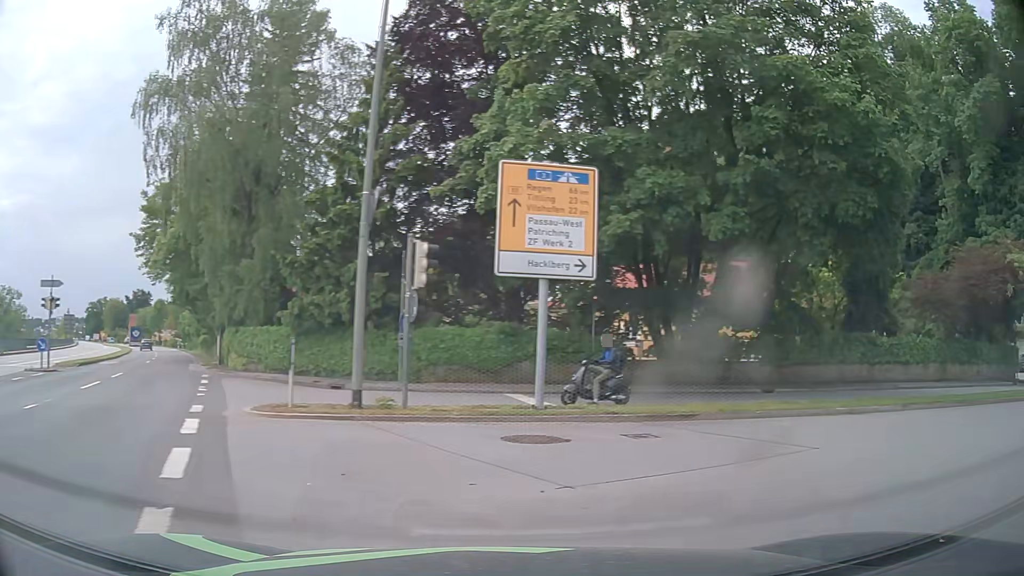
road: primary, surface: asphalt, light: Day
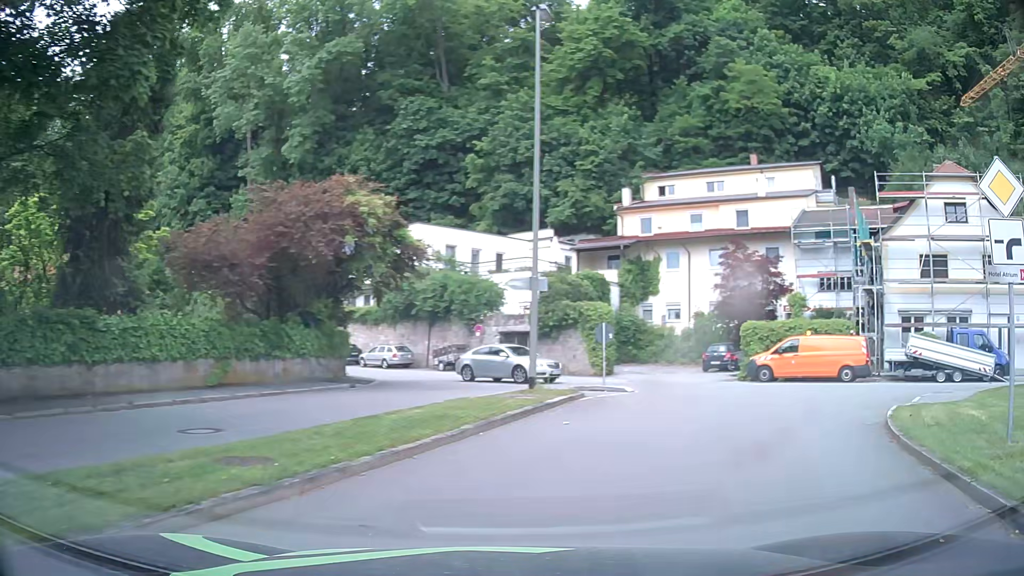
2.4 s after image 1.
(+6.4, +10.4) m; +63°
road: residential
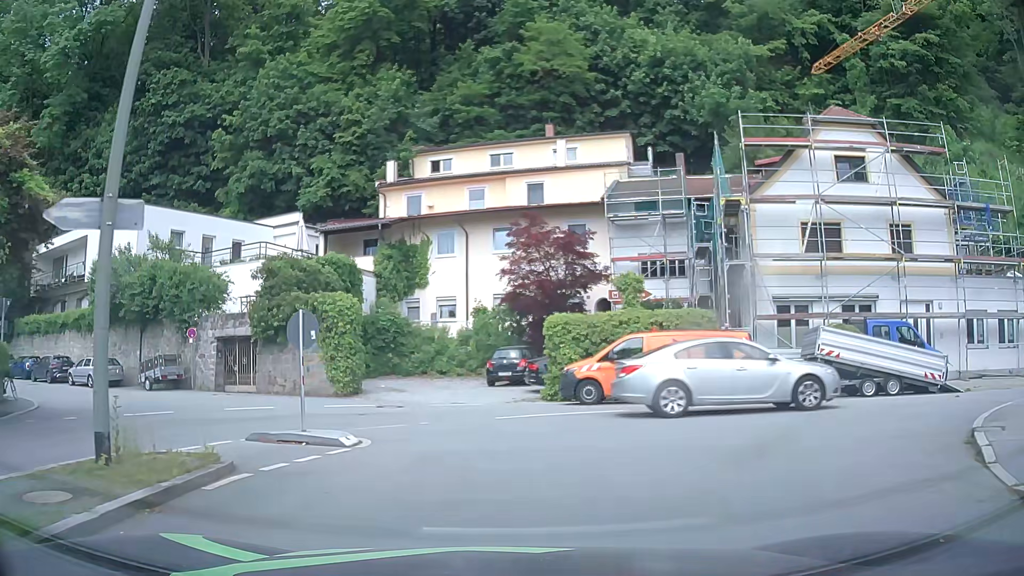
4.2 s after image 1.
(+1.9, +9.4) m; +18°
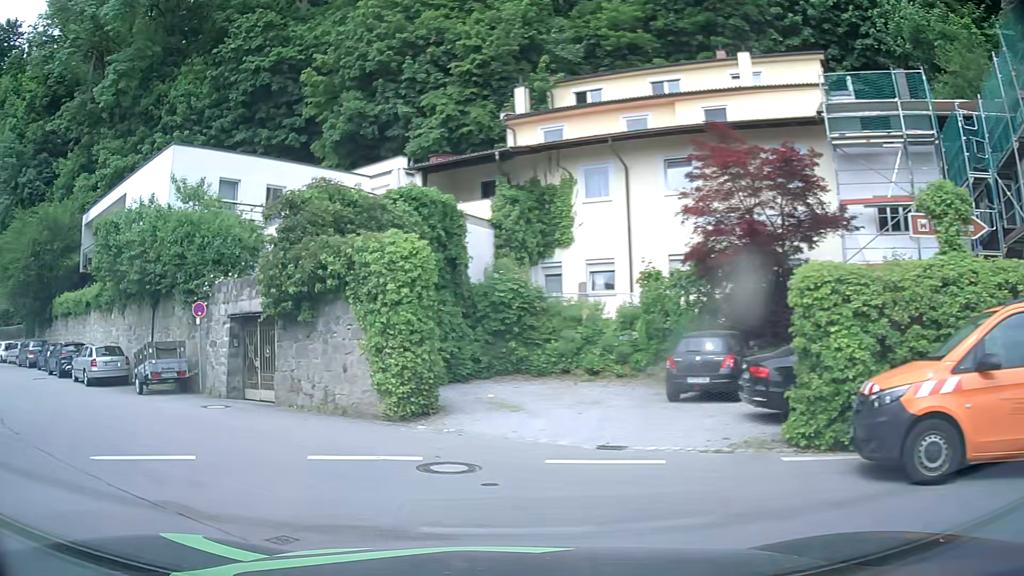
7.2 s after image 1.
(-0.1, +11.1) m; -14°
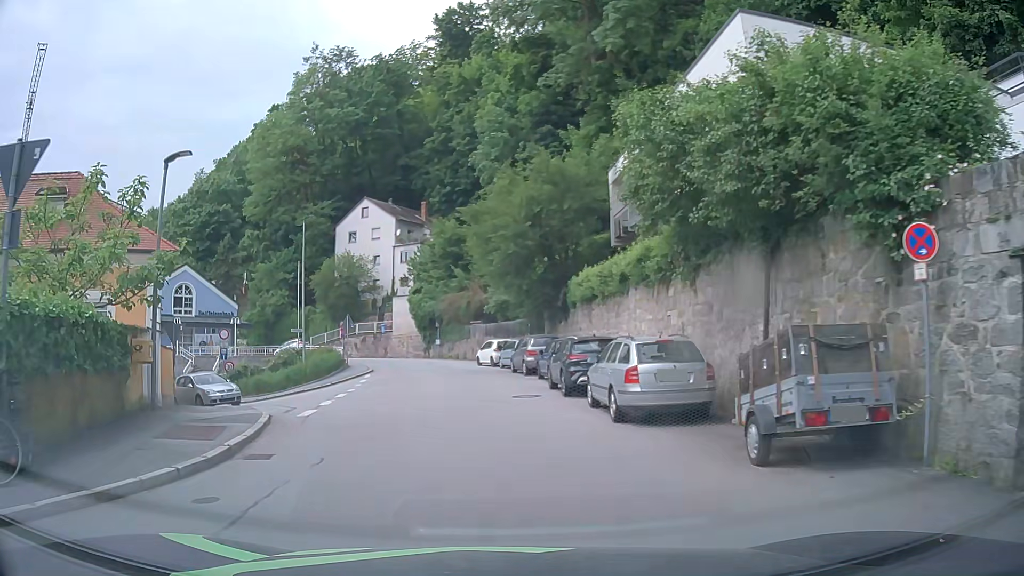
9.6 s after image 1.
(-6.0, +11.4) m; -46°
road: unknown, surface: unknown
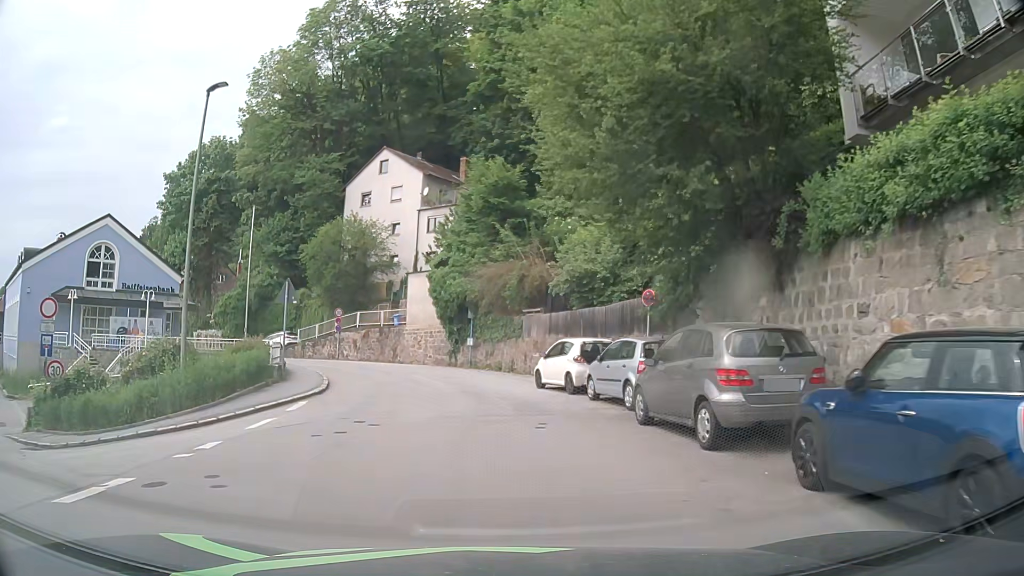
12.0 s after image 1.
(-1.2, +19.1) m; -5°
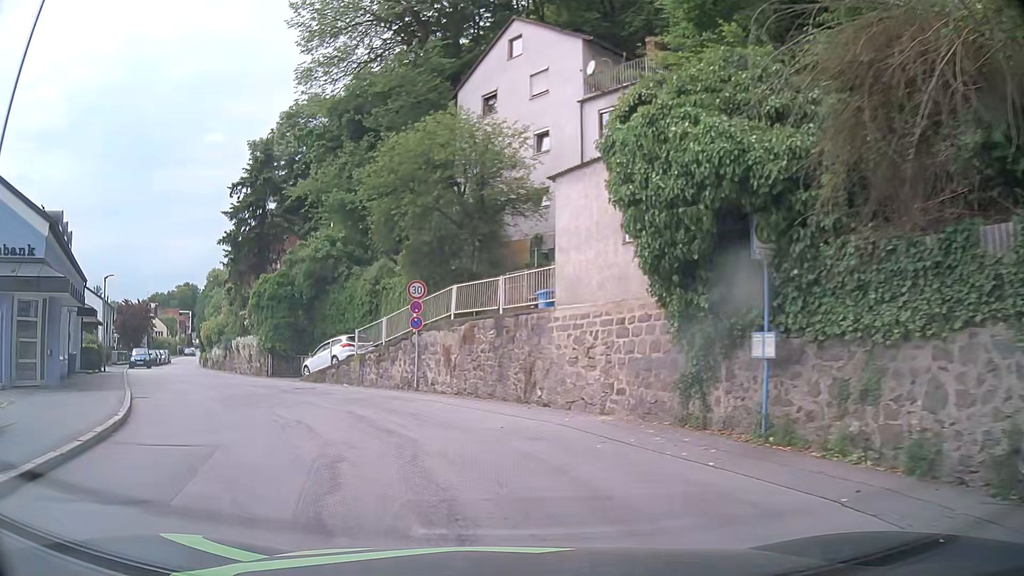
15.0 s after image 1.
(-1.9, +24.1) m; -14°
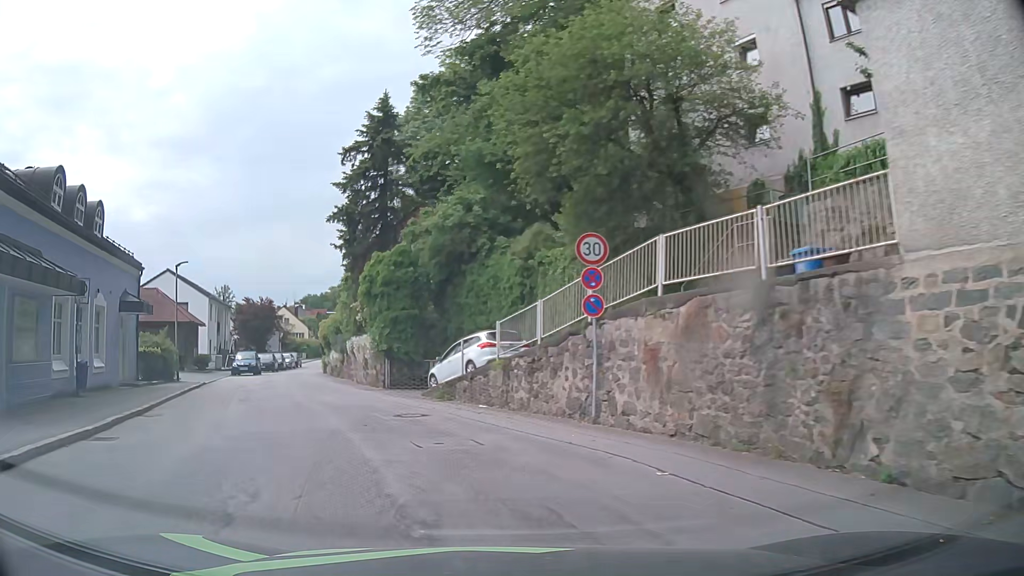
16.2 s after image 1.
(-1.0, +8.6) m; -14°
(-2, +10) (-5, +19) (-9, +28) (-13, +38) (-15, +47) (-17, +57) (-19, +67) (-21, +77) (-23, +87) (-25, +96) m
